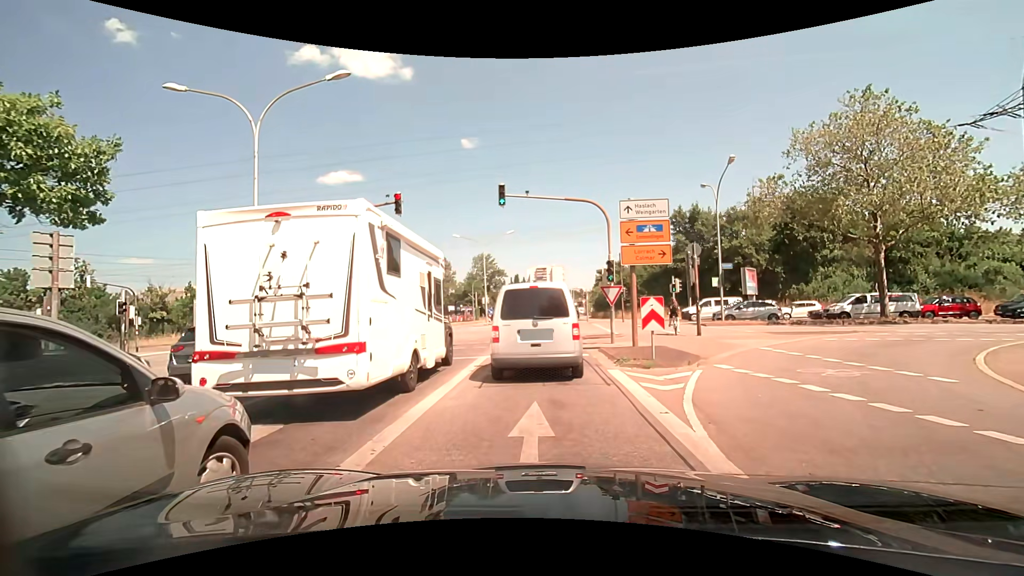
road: secondary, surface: asphalt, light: Day
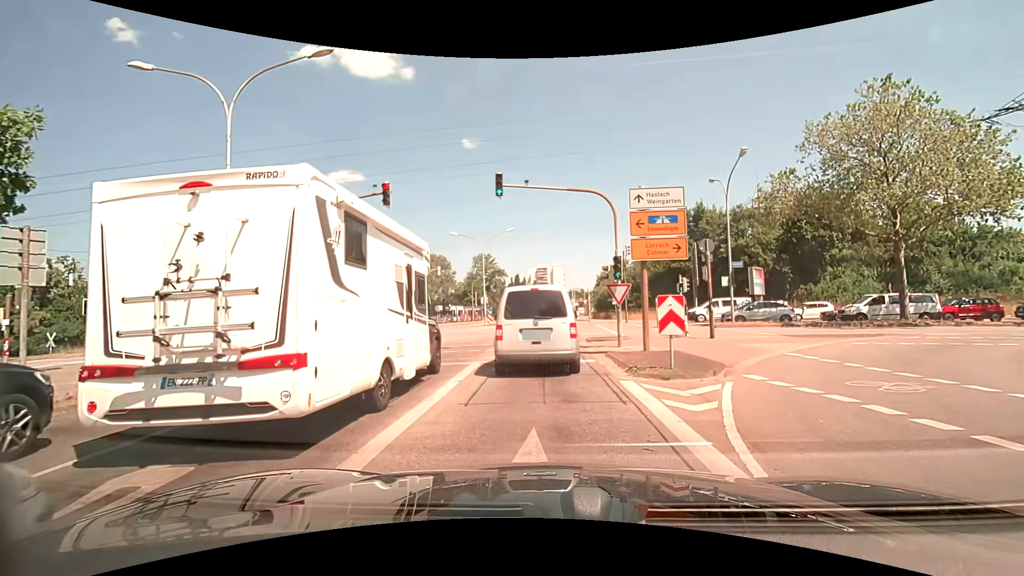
(0.0, +1.7) m; -1°
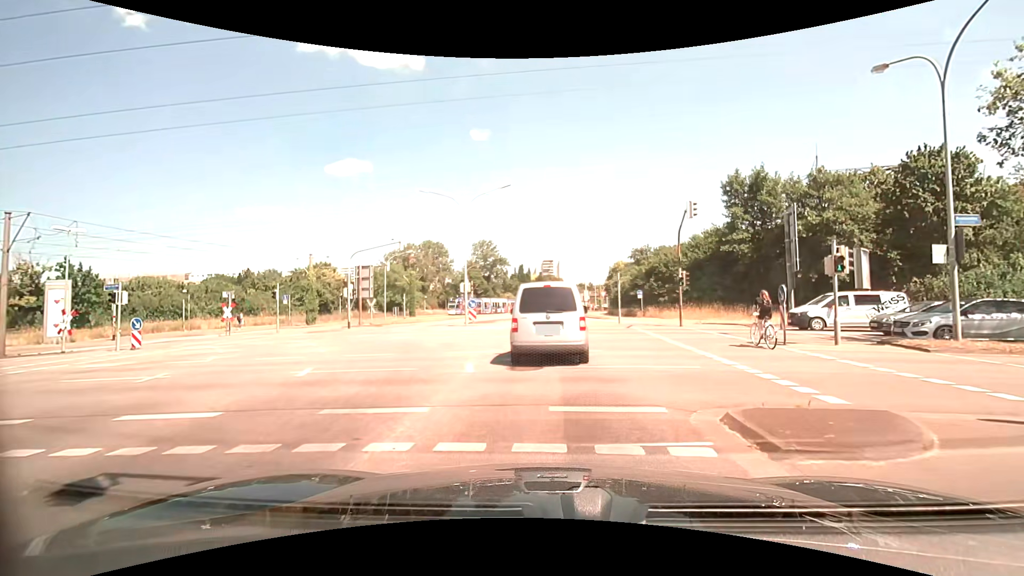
(-0.1, +16.0) m; +1°
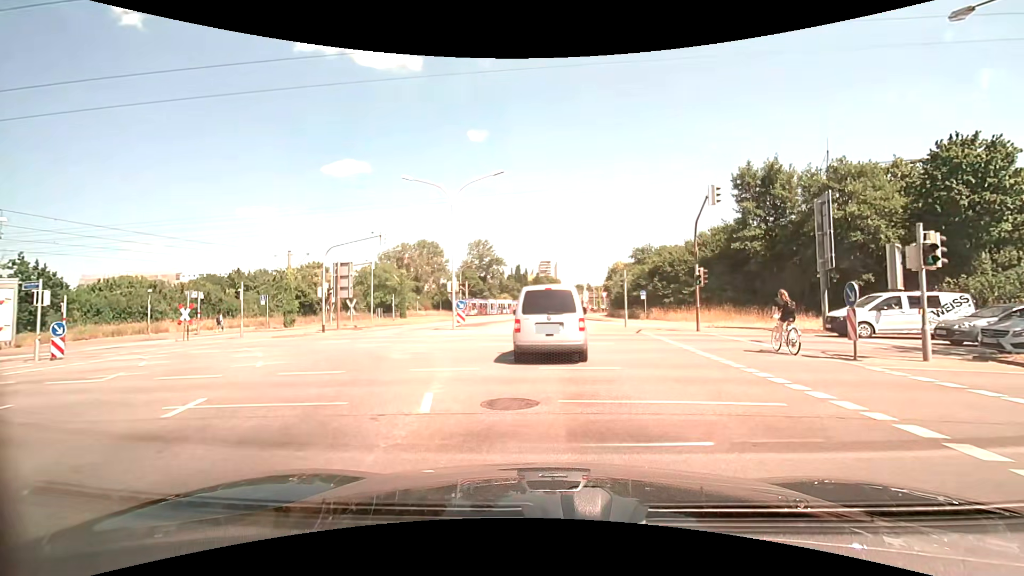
(-0.1, +3.7) m; -2°
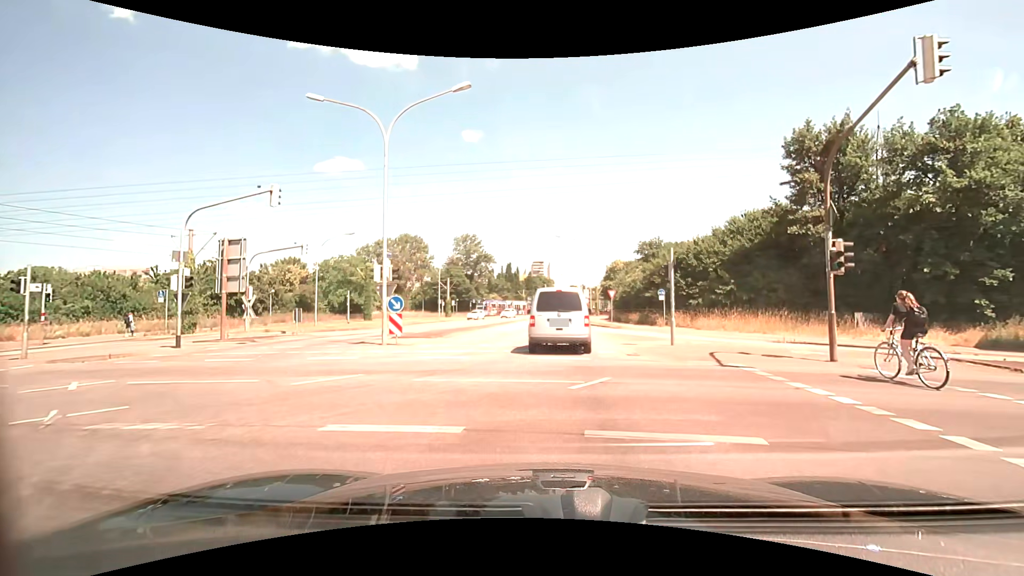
(+0.2, +12.3) m; +1°
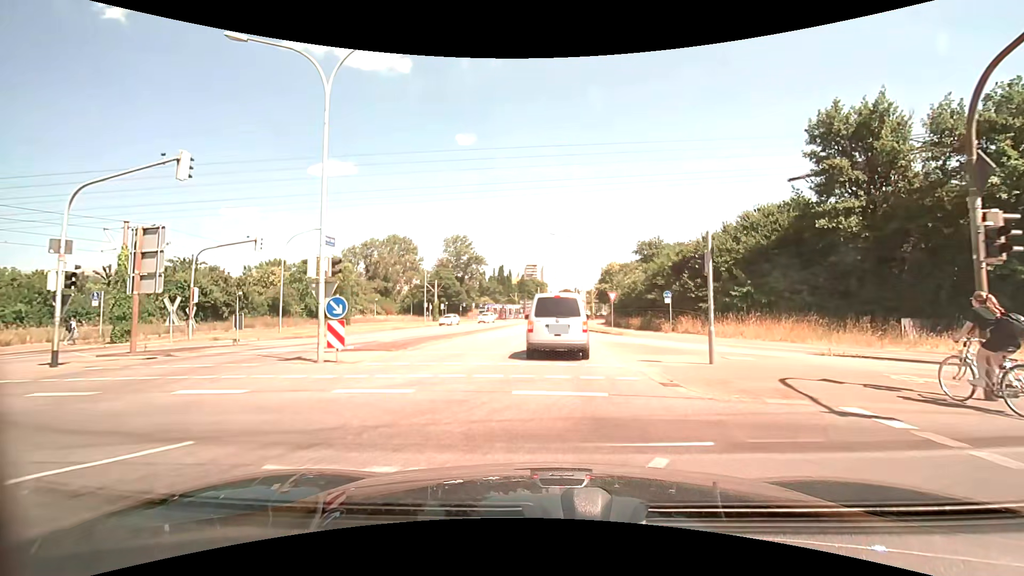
(0.0, +4.7) m; +1°
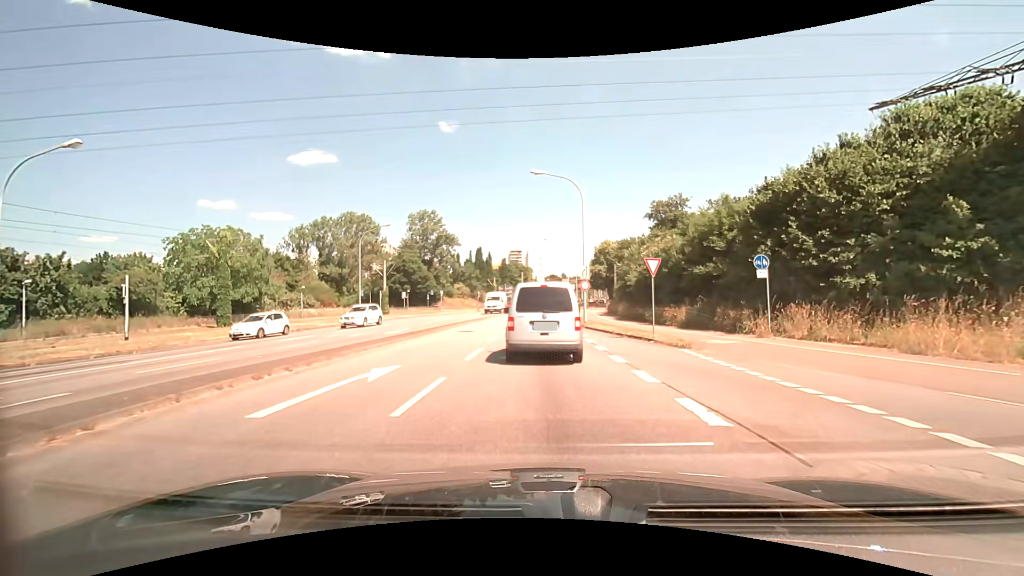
(+0.4, +19.6) m; +1°
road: tertiary
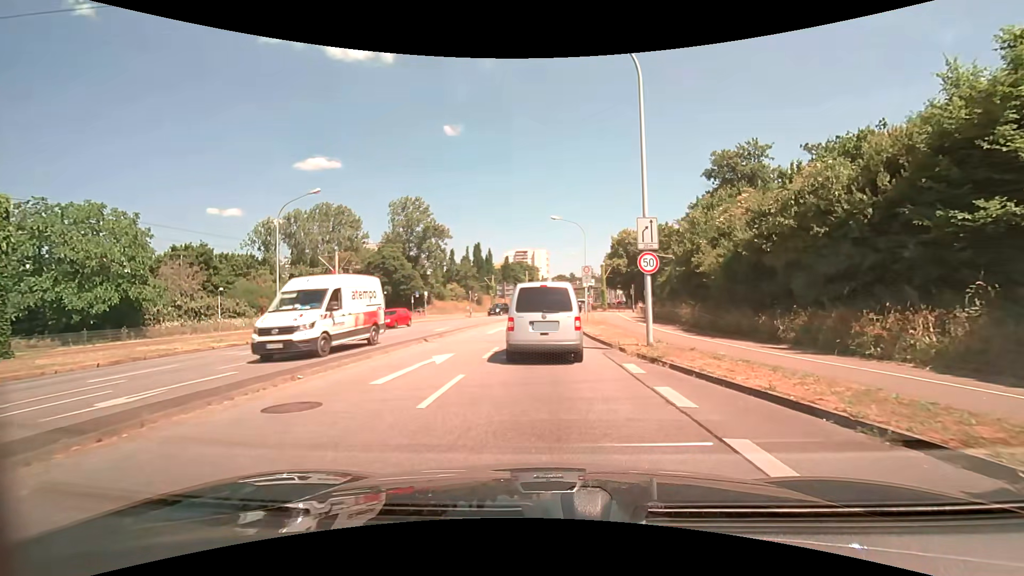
(-0.1, +17.0) m; -1°
(0, +10) (0, +20) (0, +30) (+1, +40) (+2, +50) (+3, +60) (+4, +70) (+5, +80) (+6, +90) (+8, +100) m
